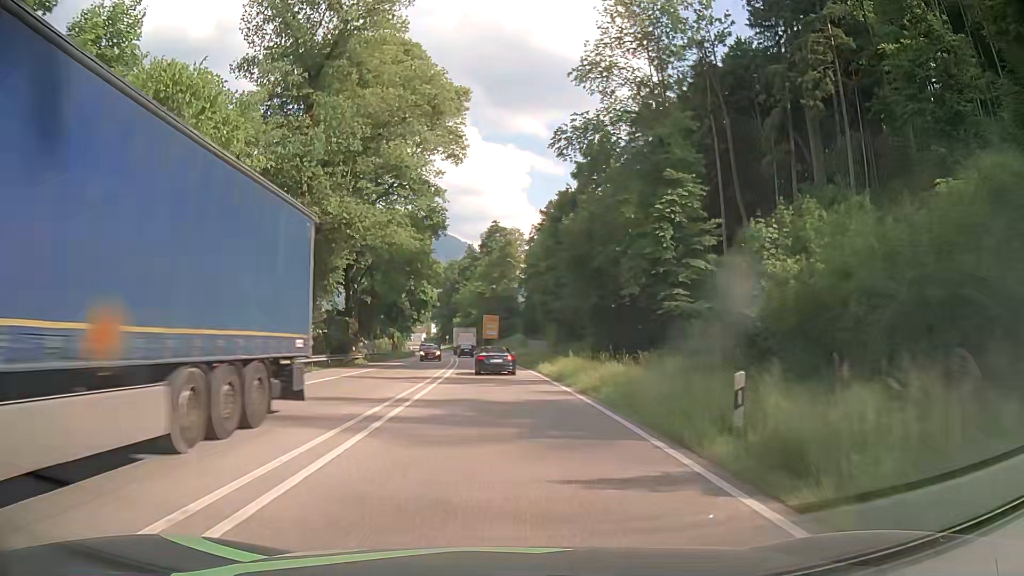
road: primary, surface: asphalt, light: Day
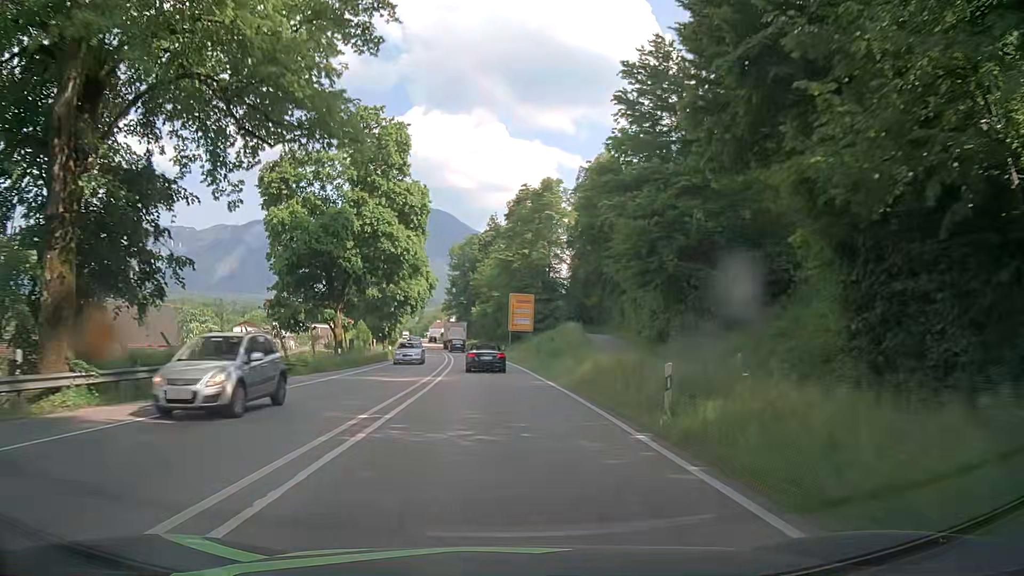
(-0.7, +38.7) m; -2°
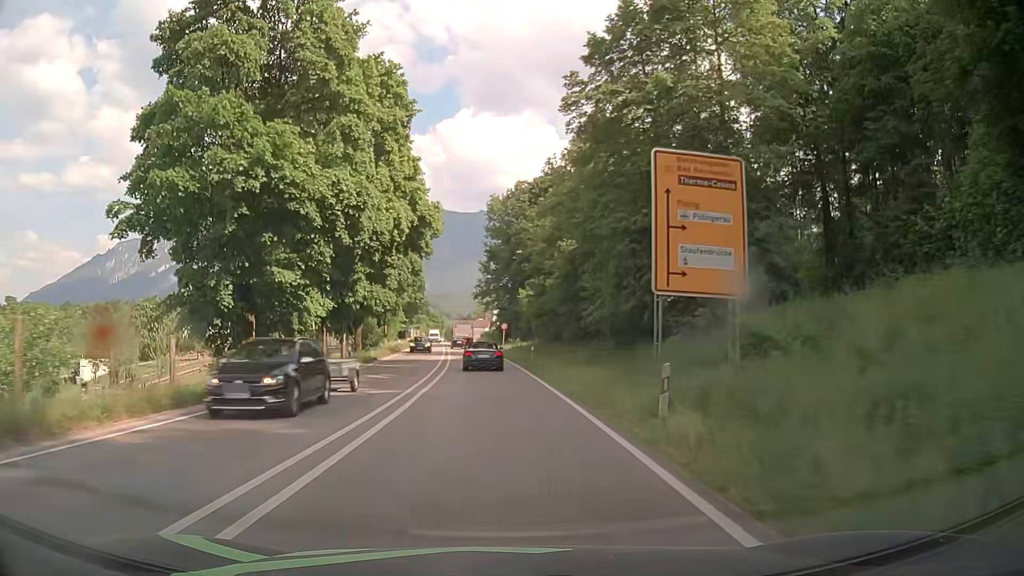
(-1.7, +48.6) m; -5°
(0, +10) (0, +20) (-1, +30) (-1, +40) (-2, +50) (-2, +60) (-3, +70) (-4, +80) (-5, +90) (-5, +100) m
